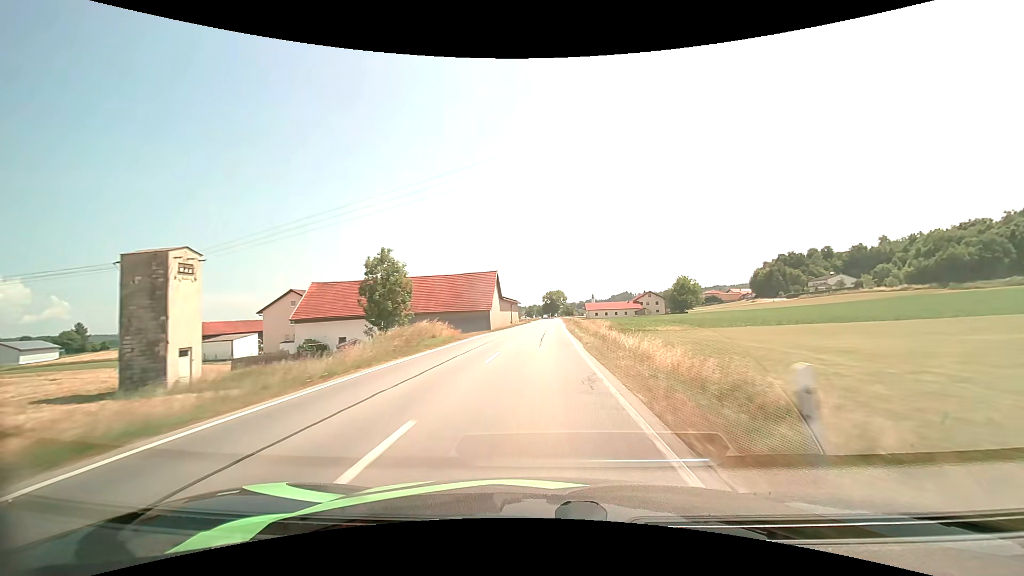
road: secondary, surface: asphalt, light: Day
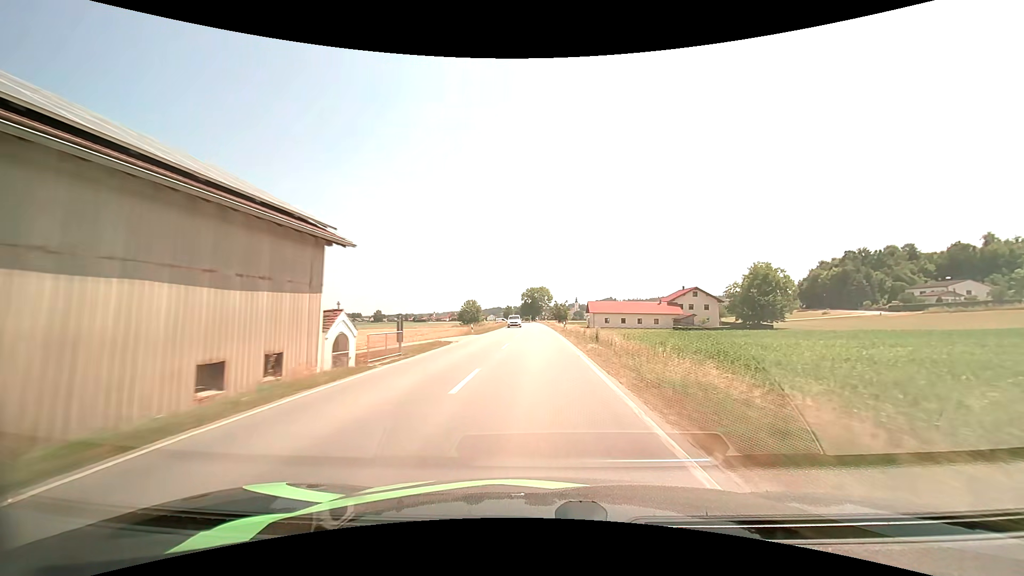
(+1.9, +75.3) m; +2°
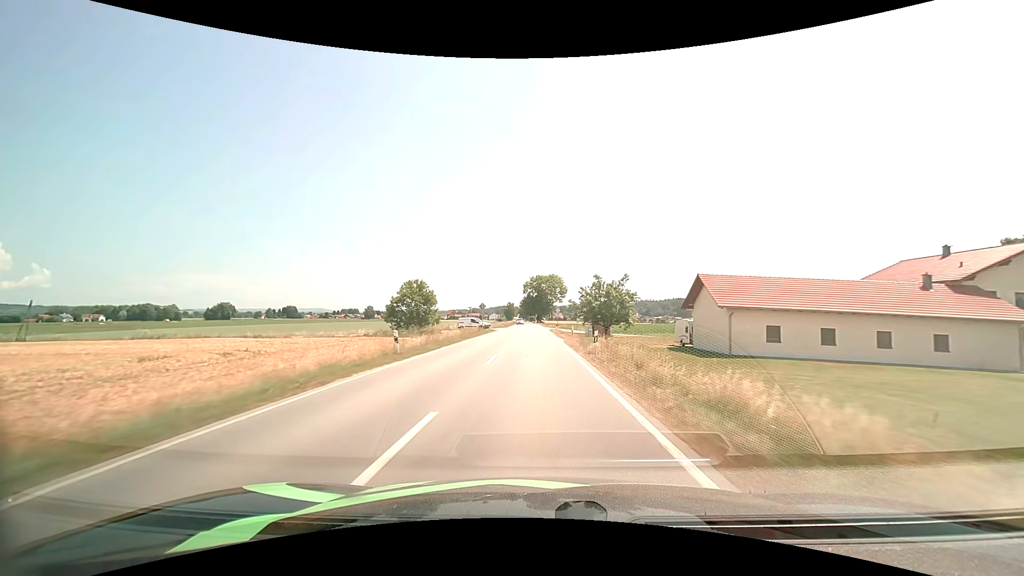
(-0.7, +75.4) m; -1°
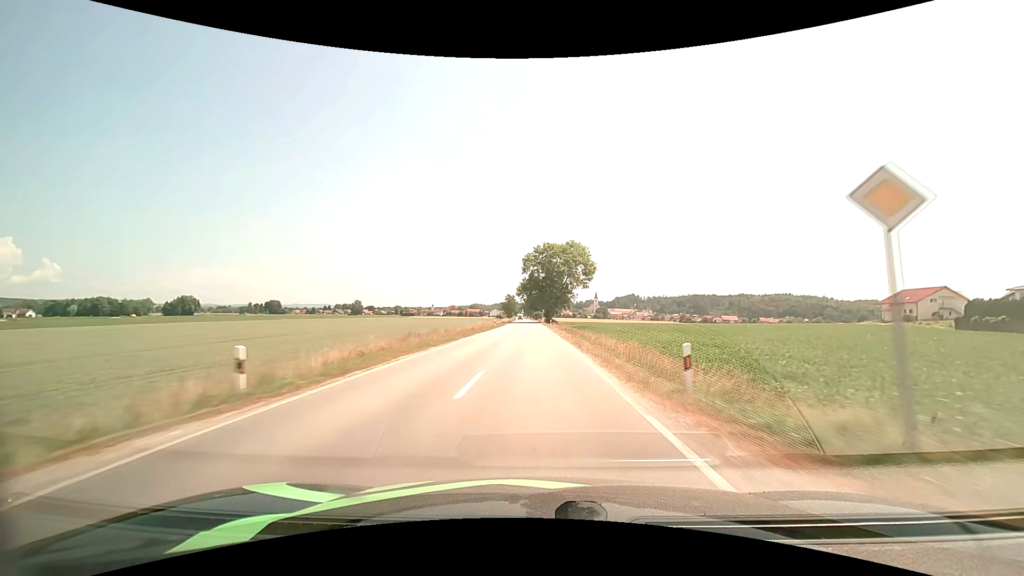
(-0.6, +76.0) m; -1°
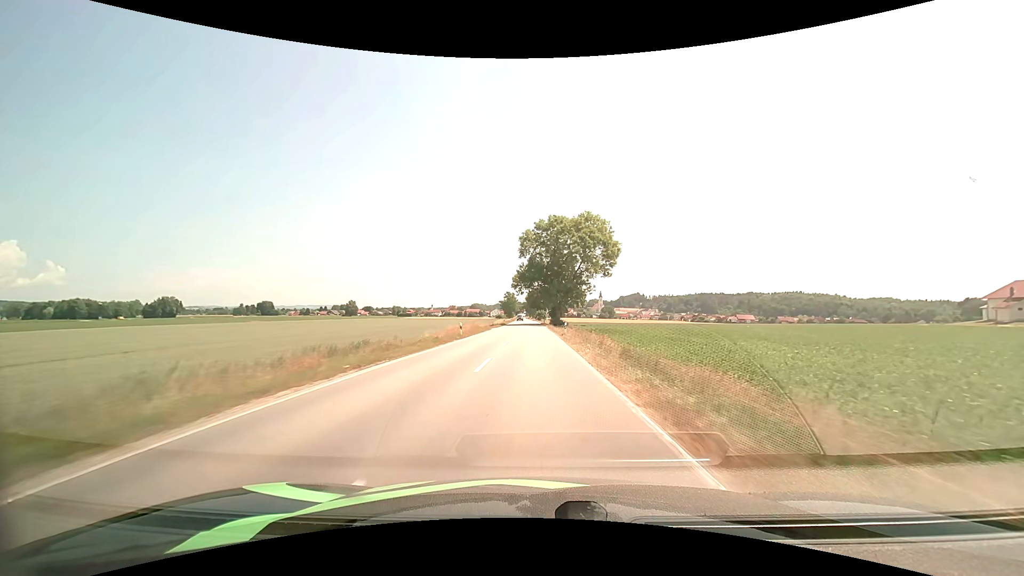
(-0.1, +30.8) m; 0°
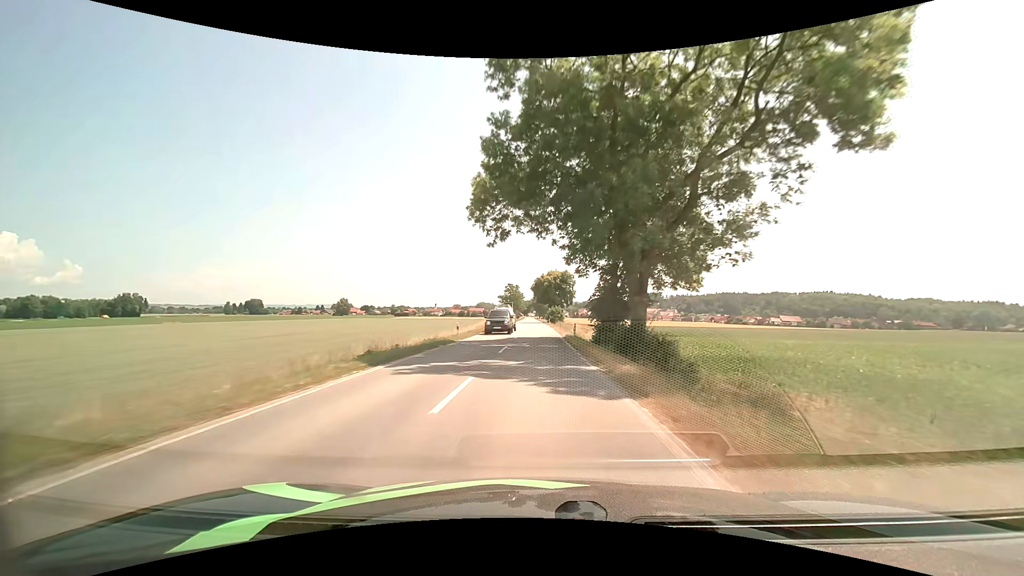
(-0.7, +61.6) m; -1°
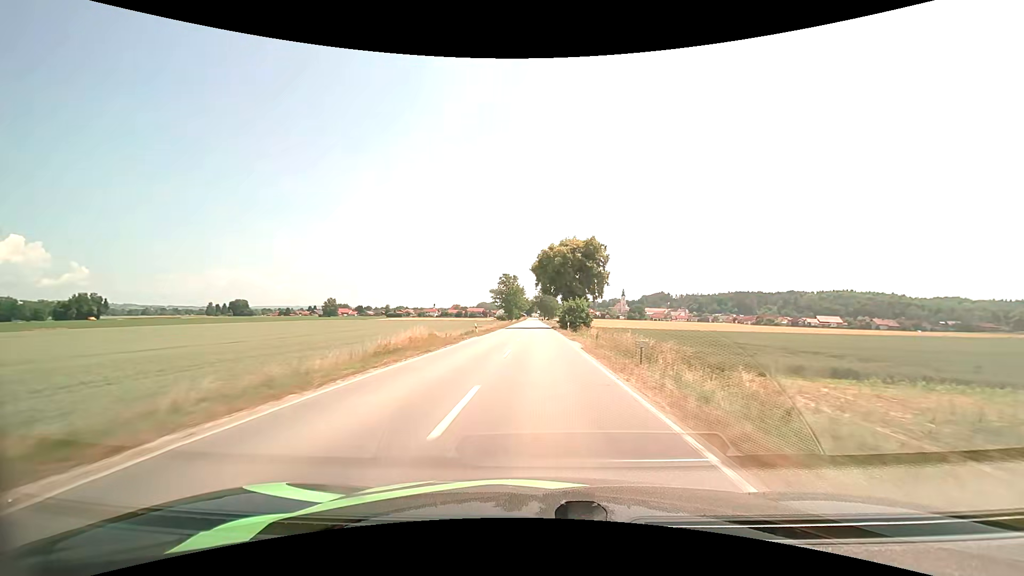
(-0.3, +46.5) m; -1°
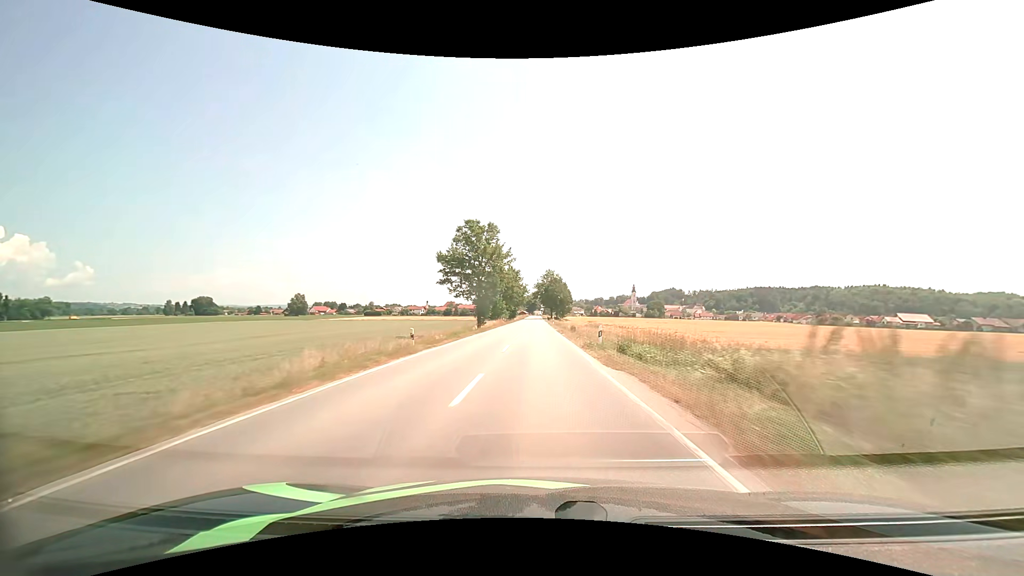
(-0.2, +77.4) m; 0°
(0, +10) (0, +20) (0, +30) (0, +40) (0, +50) (0, +60) (0, +70) (0, +80) (0, +90) (0, +100) m
